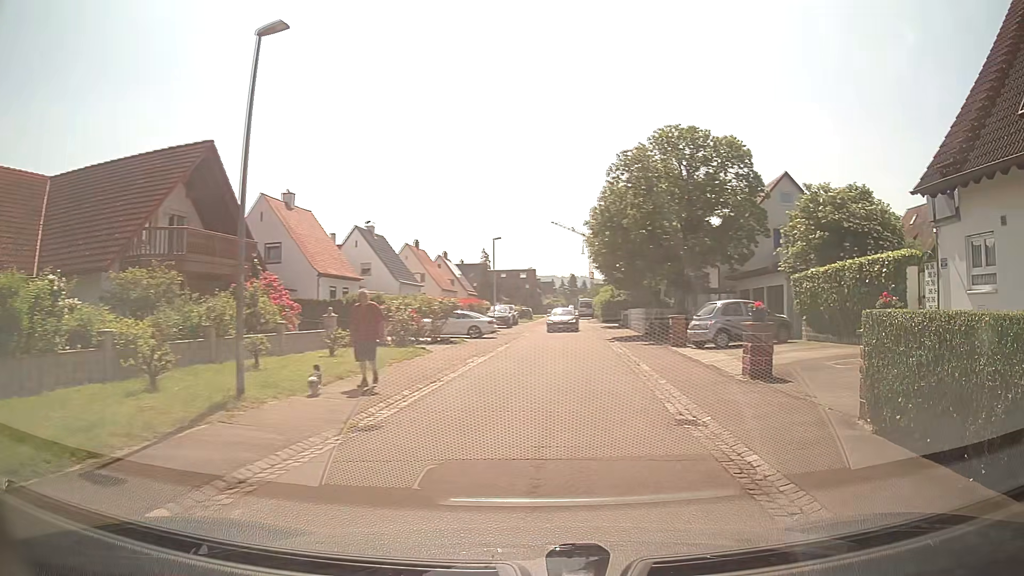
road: residential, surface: asphalt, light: Day
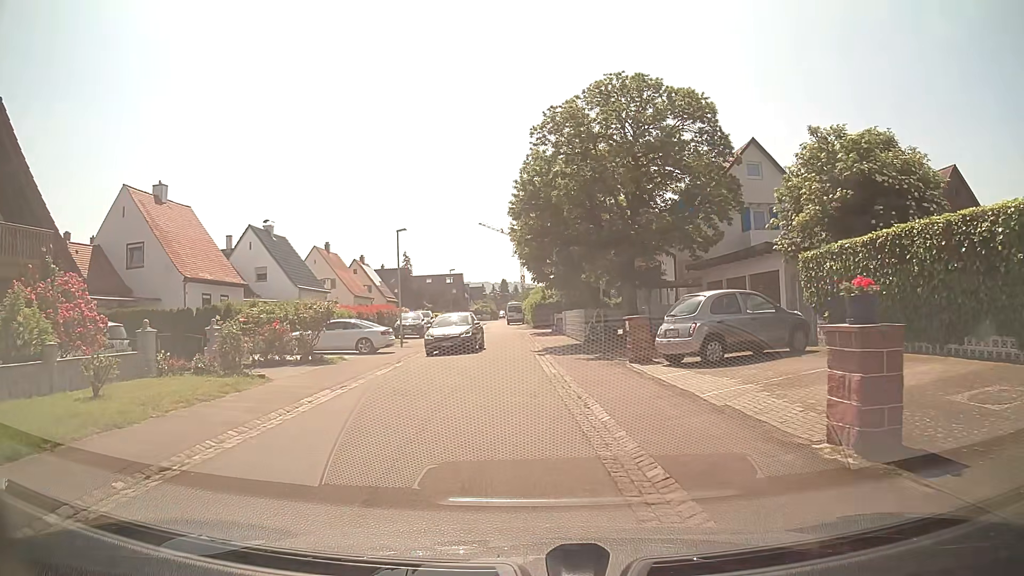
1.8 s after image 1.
(+0.7, +8.0) m; +5°
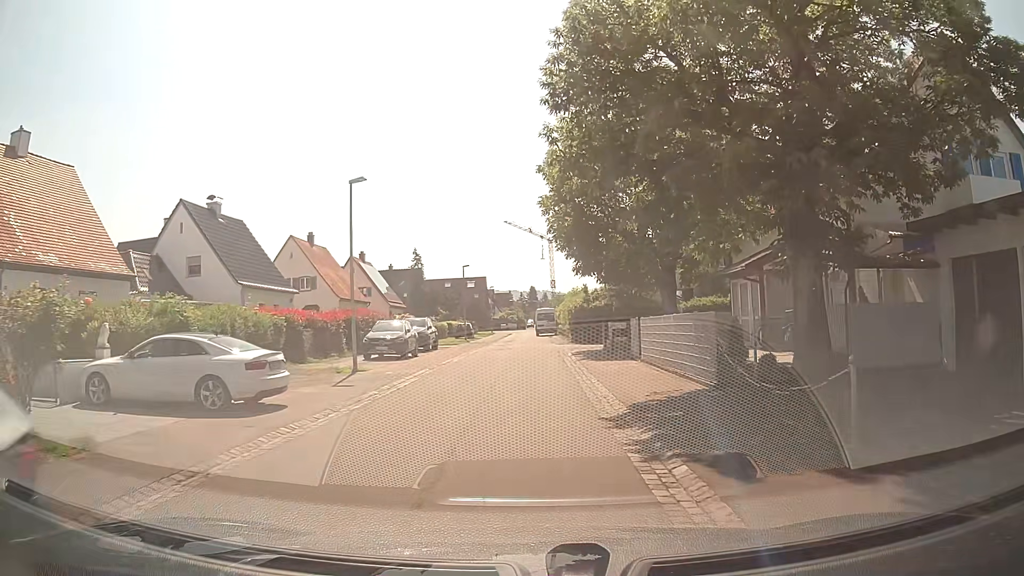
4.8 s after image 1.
(-0.6, +15.4) m; -3°
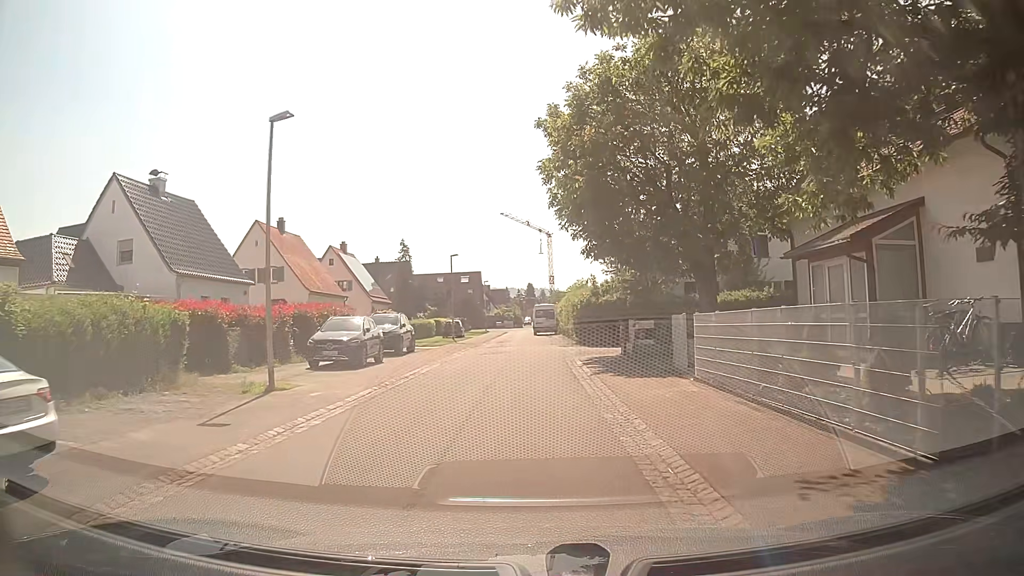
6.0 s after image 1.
(+0.1, +6.9) m; 0°
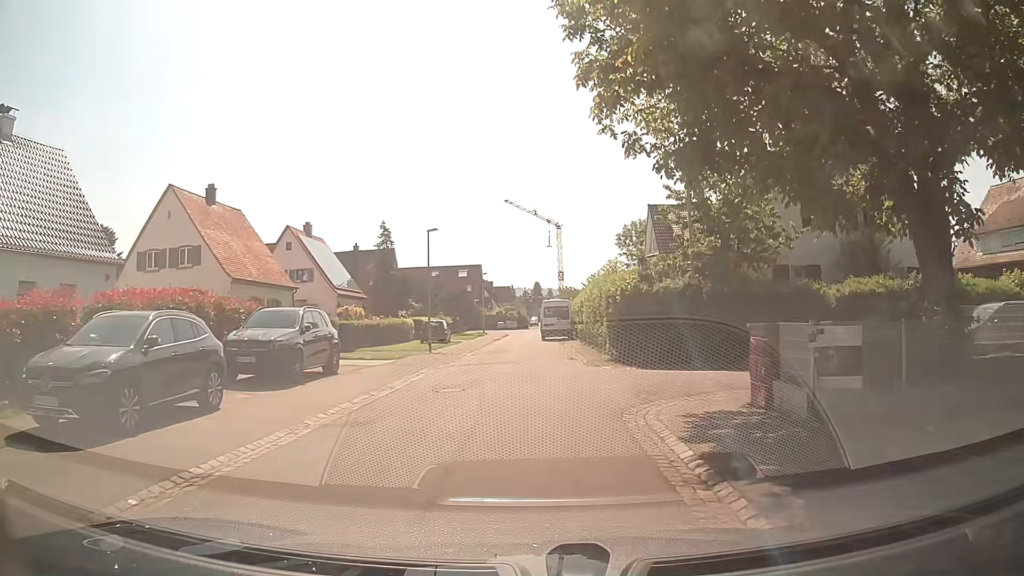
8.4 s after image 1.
(+0.2, +13.4) m; 0°
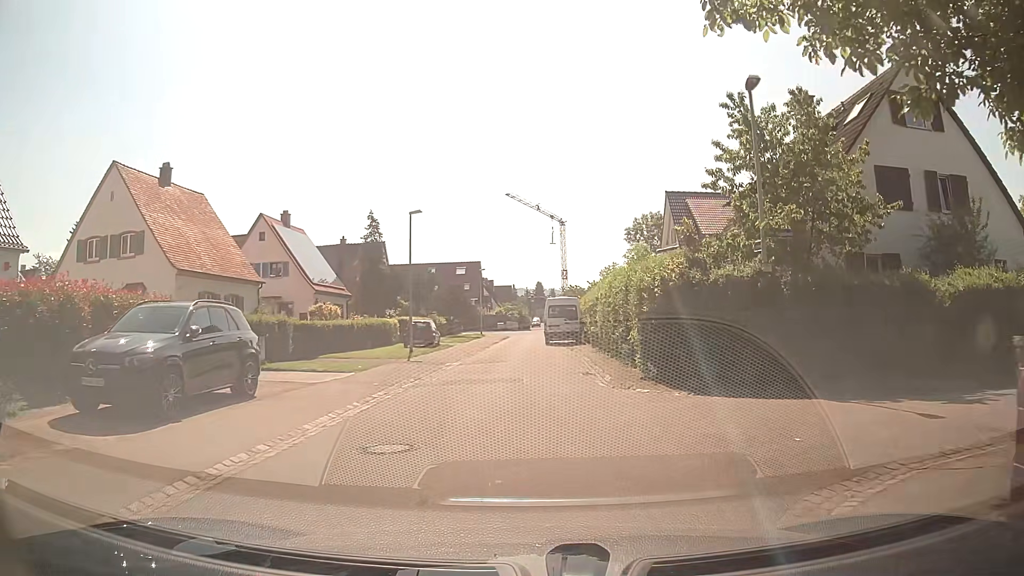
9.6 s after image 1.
(0.0, +5.9) m; 0°
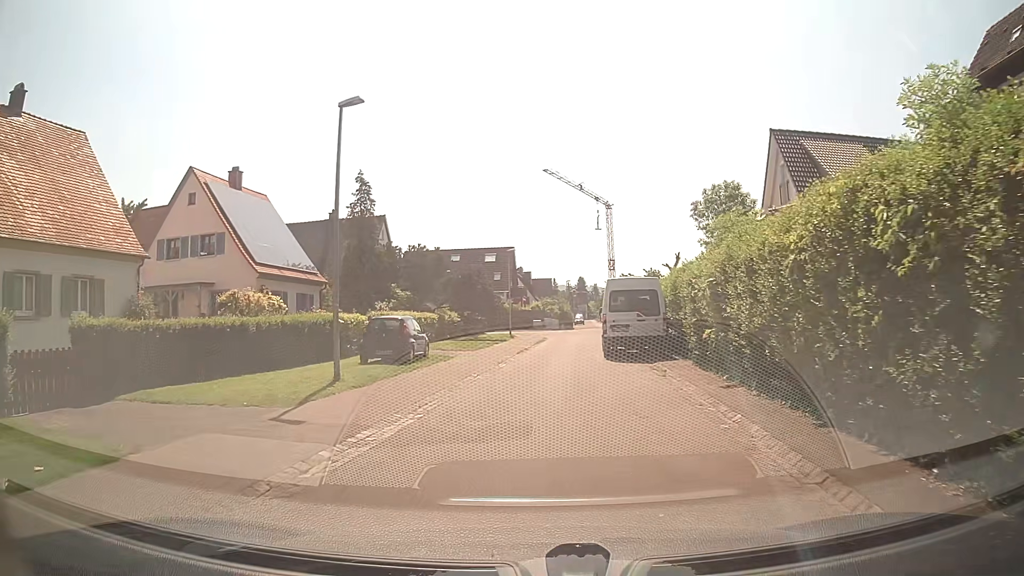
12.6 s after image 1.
(-0.2, +15.2) m; -3°
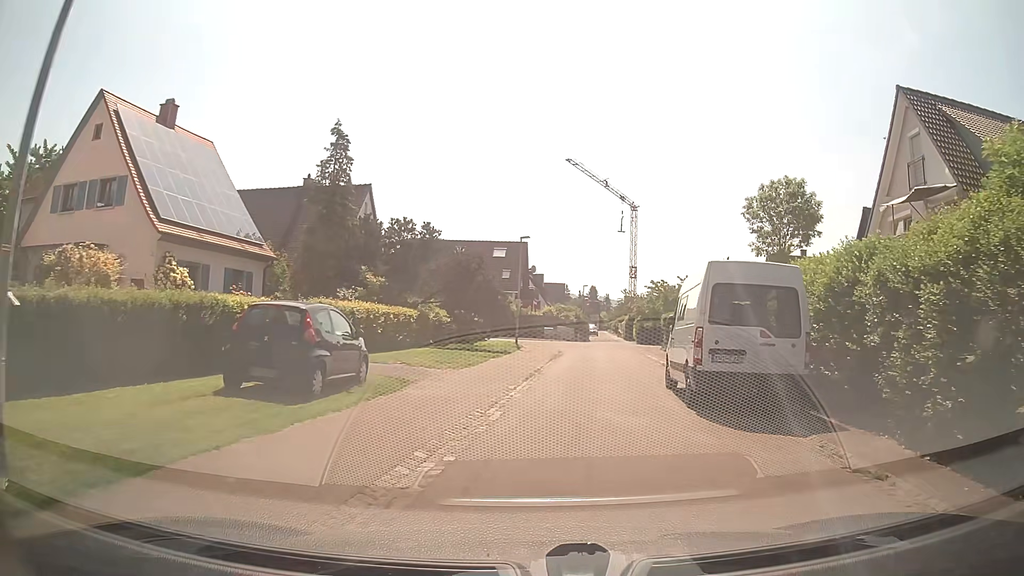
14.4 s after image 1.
(-0.4, +10.3) m; -1°
